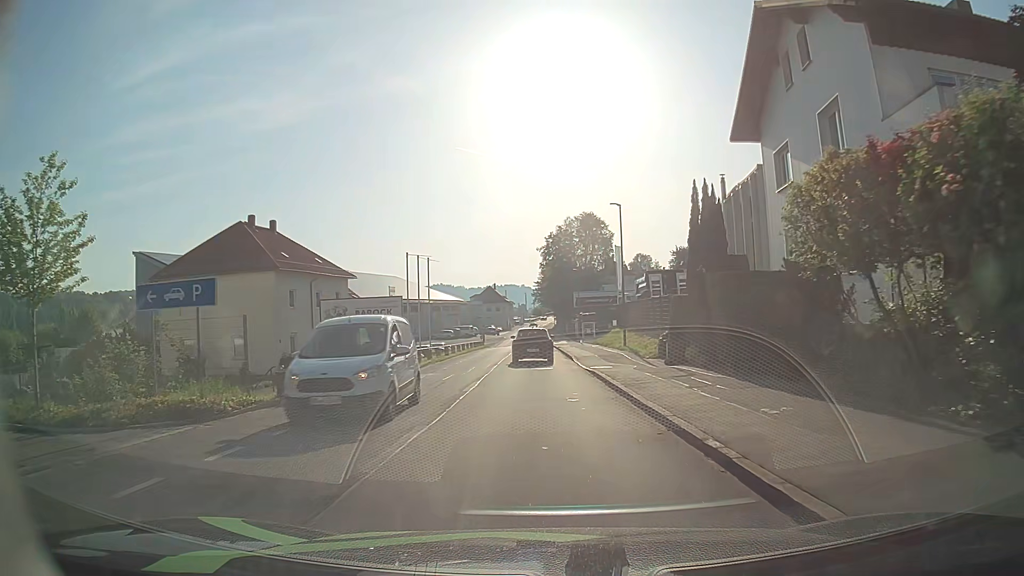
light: Day
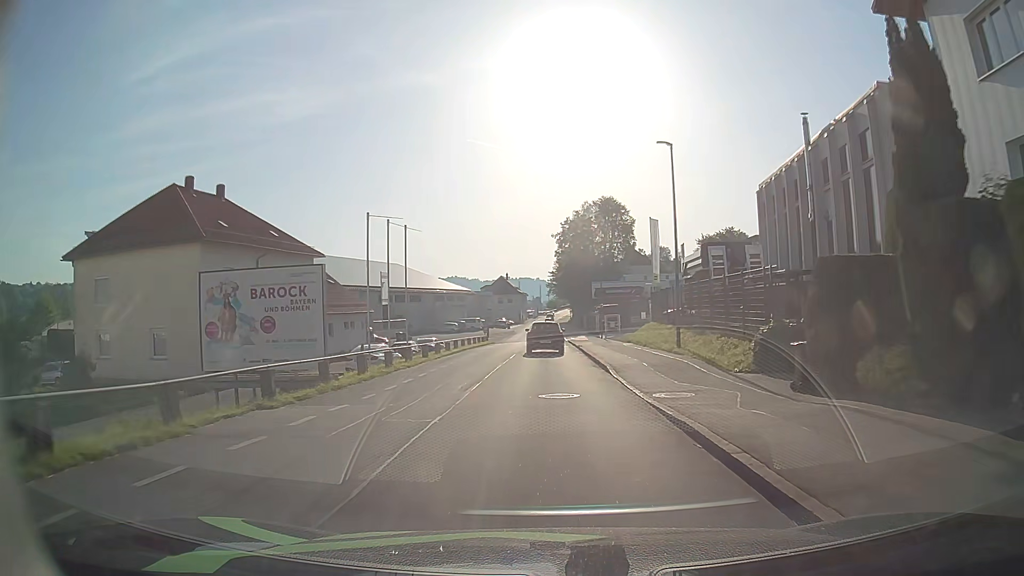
(-0.2, +12.0) m; -1°
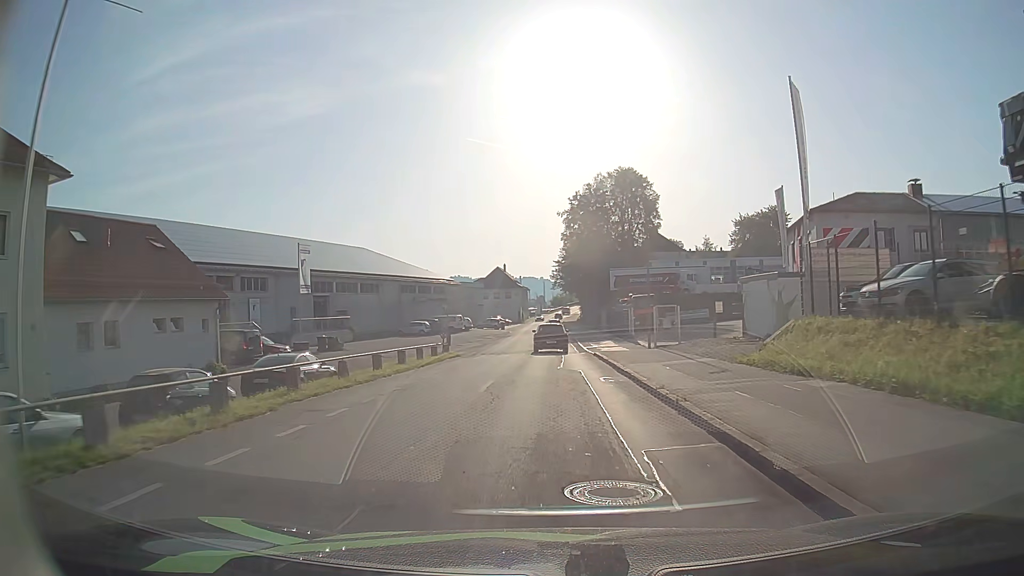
(-0.2, +27.4) m; 0°
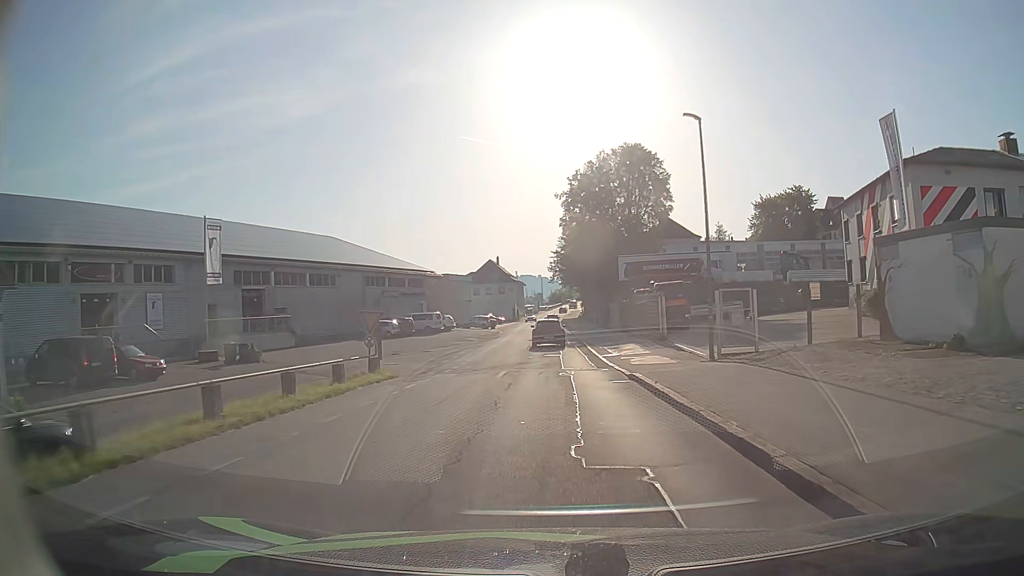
(0.0, +14.3) m; 0°
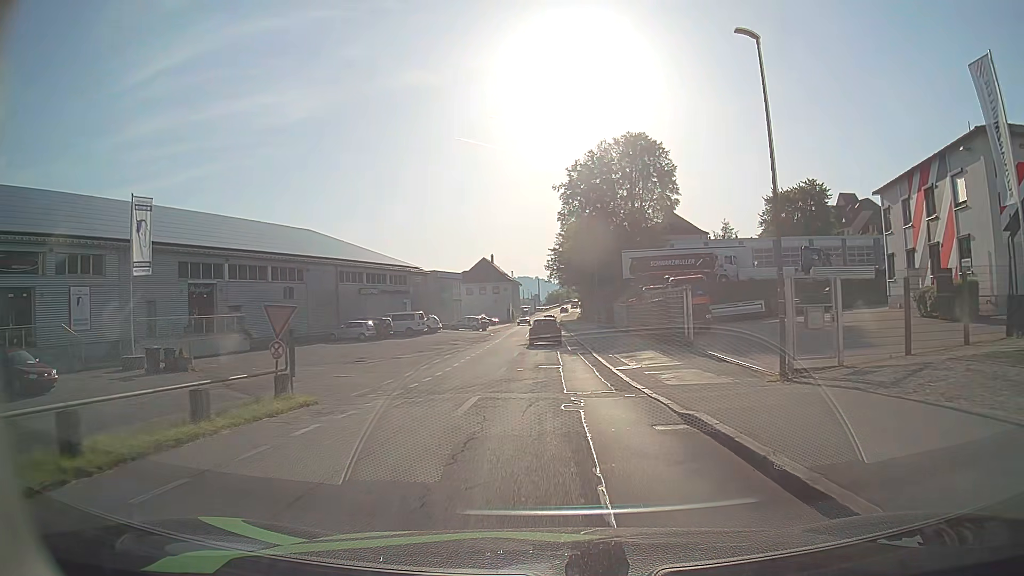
(0.0, +7.2) m; 0°
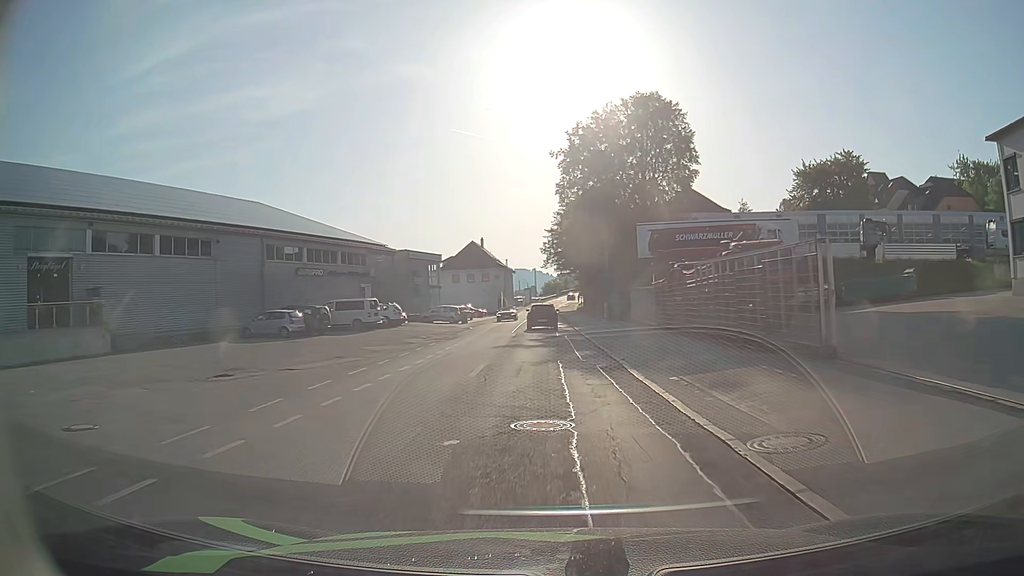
(+0.2, +14.5) m; 0°
